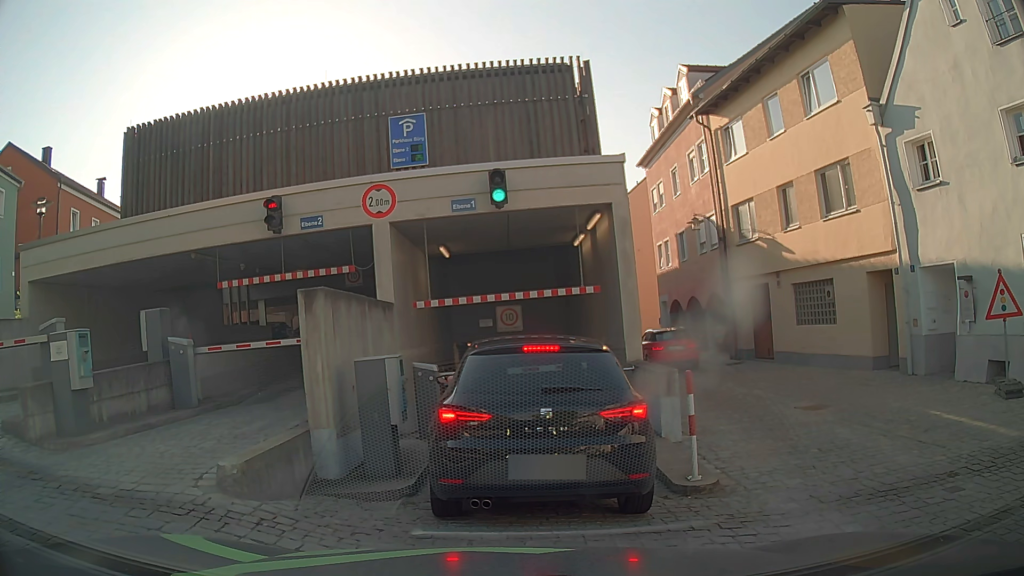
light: Day
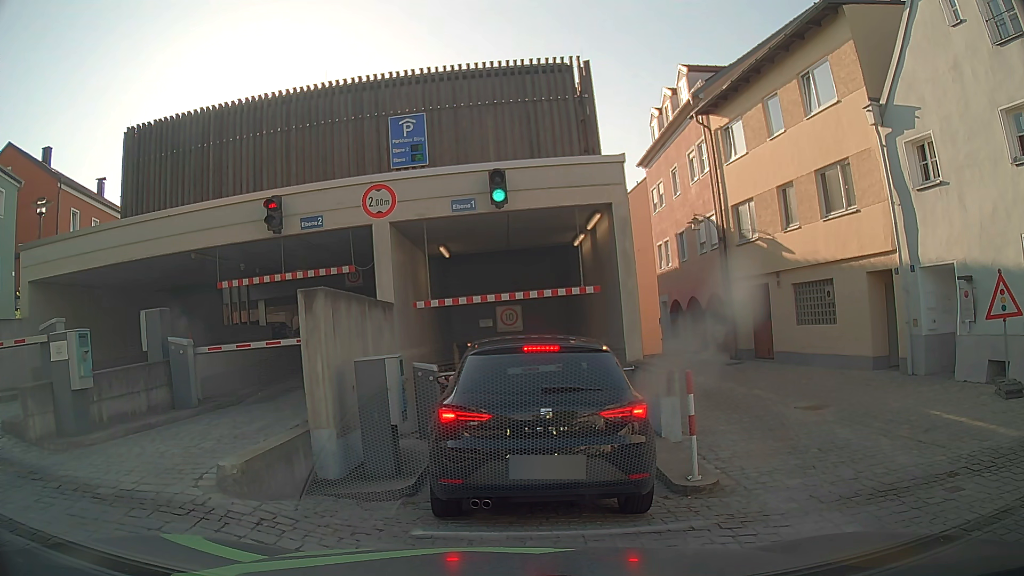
(0.0, 0.0) m; 0°
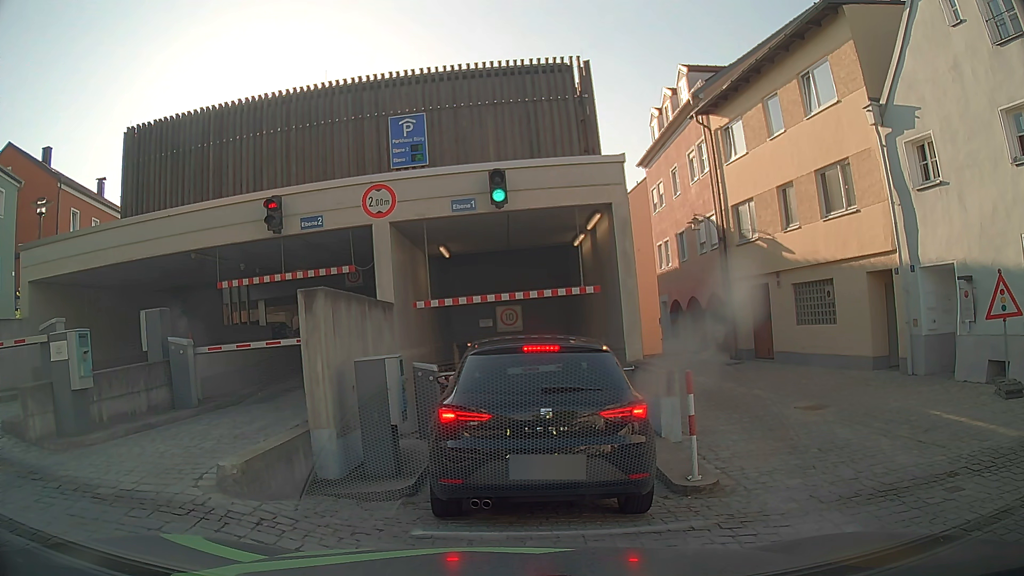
(0.0, 0.0) m; 0°
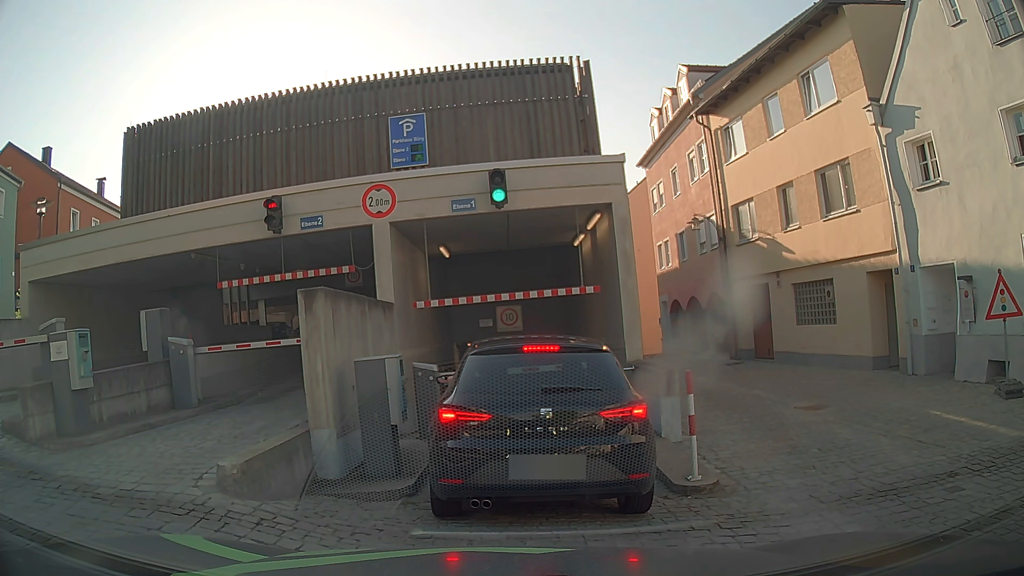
(0.0, 0.0) m; 0°
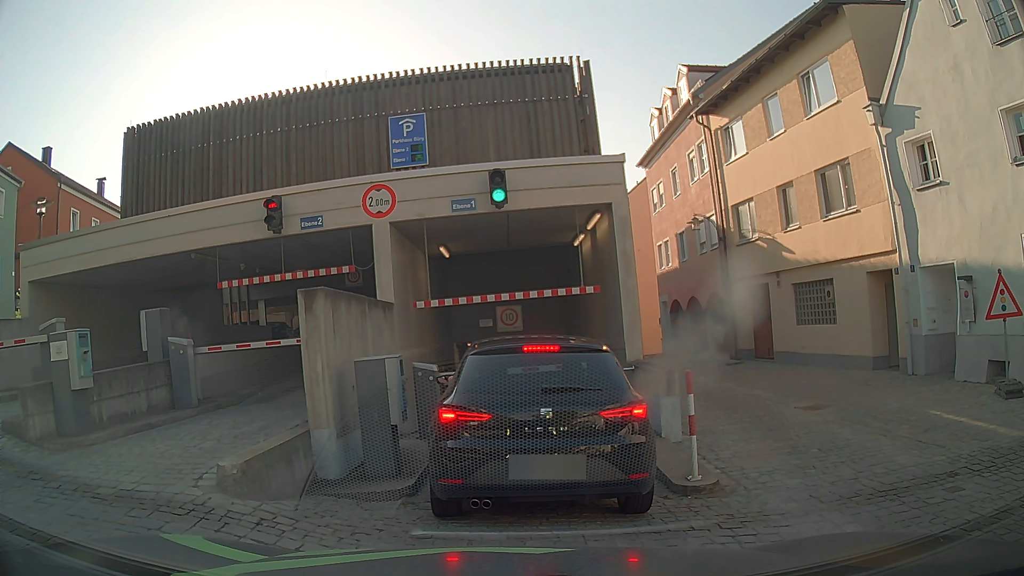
(0.0, 0.0) m; 0°
